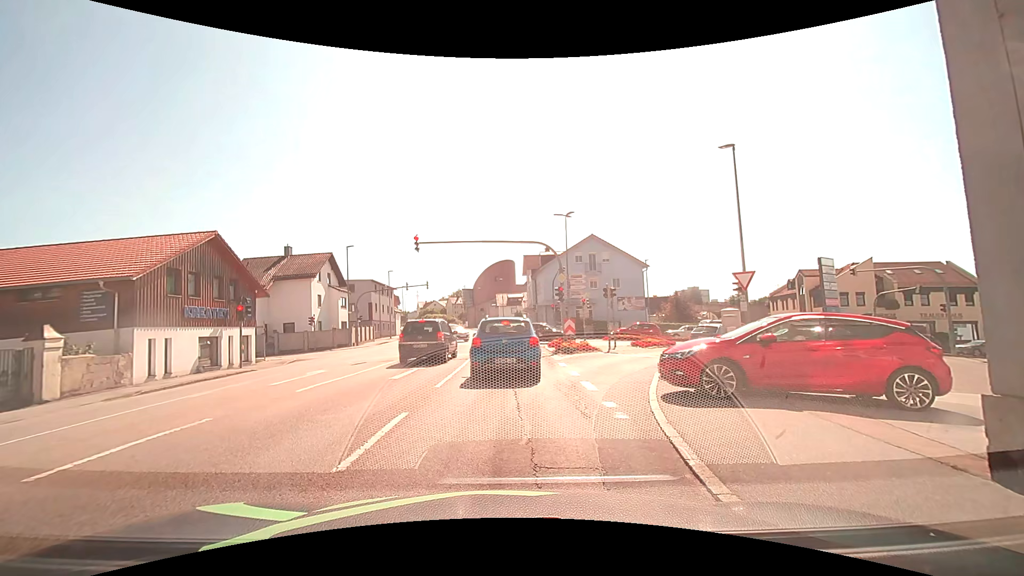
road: tertiary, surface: asphalt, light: Day
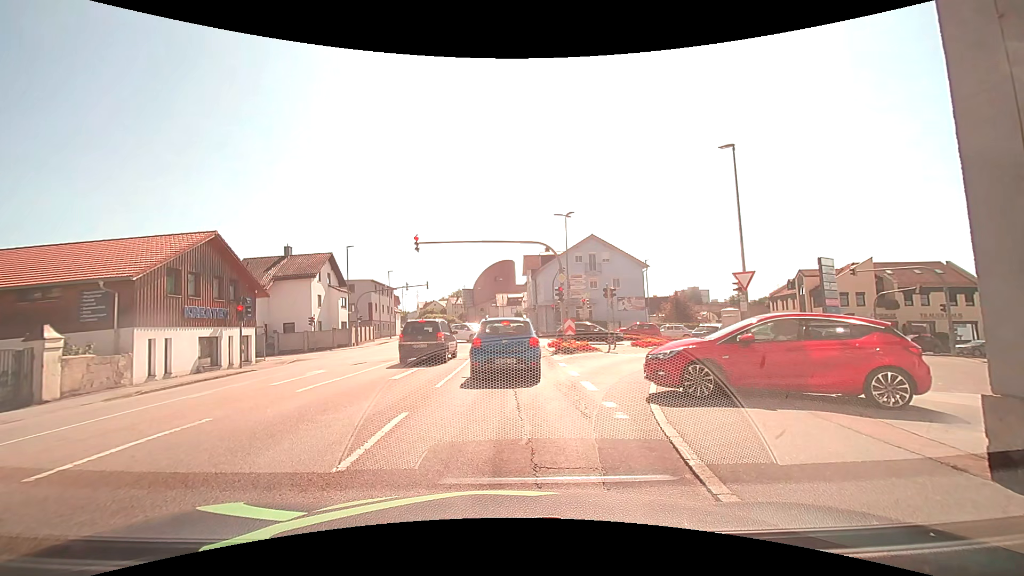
(0.0, 0.0) m; 0°
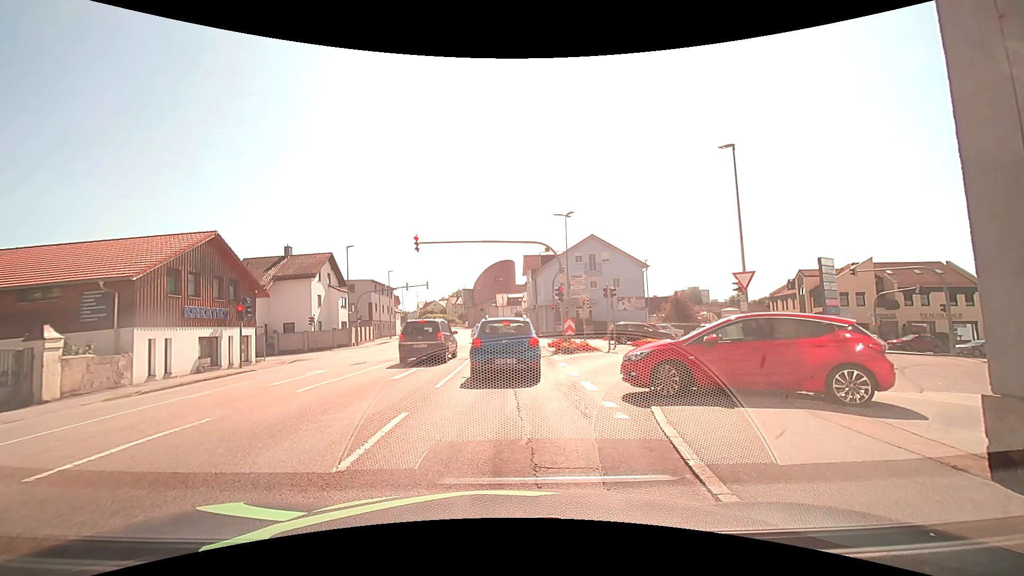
(0.0, 0.0) m; 0°
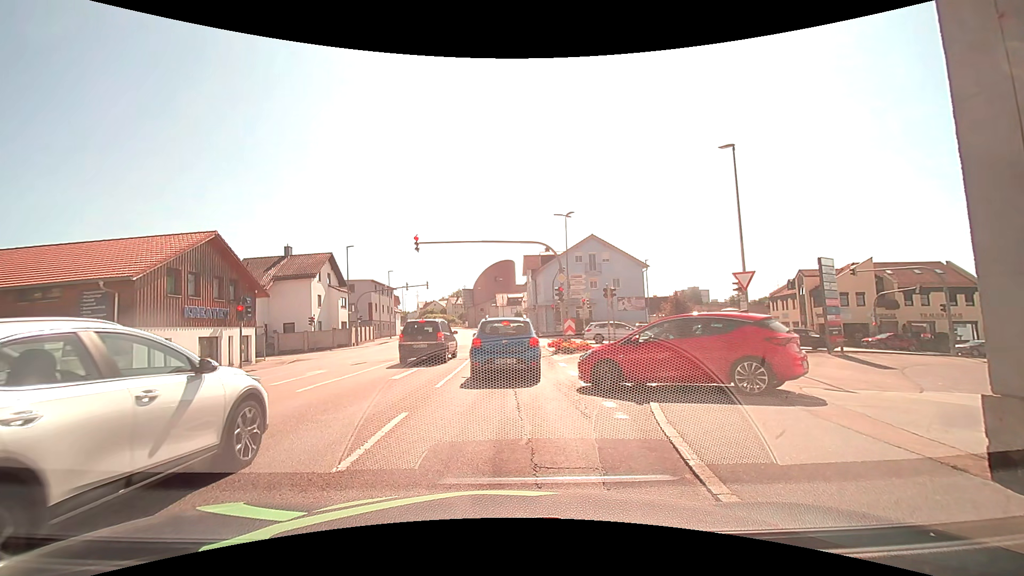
(0.0, 0.0) m; 0°
